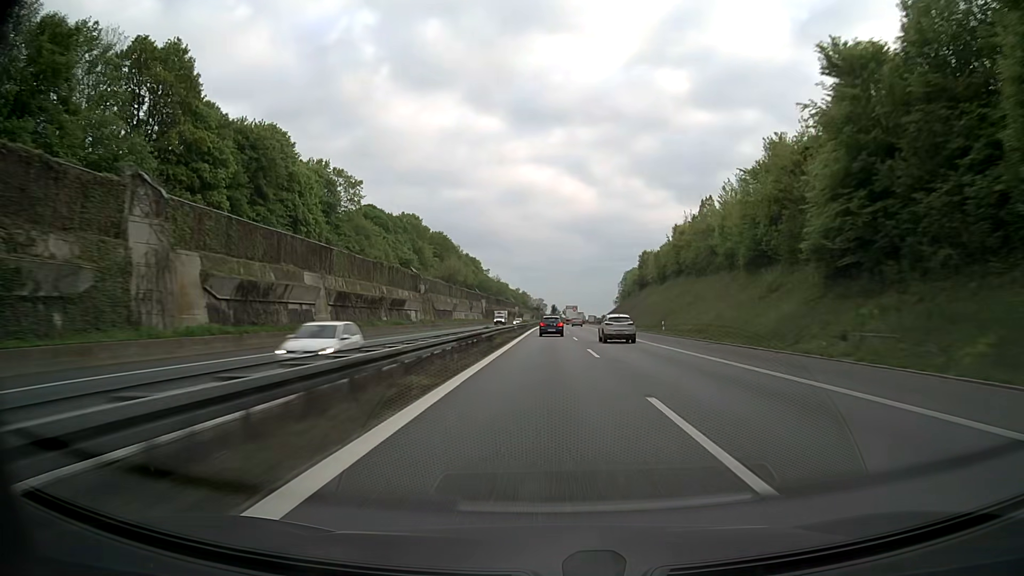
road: motorway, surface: asphalt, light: Day
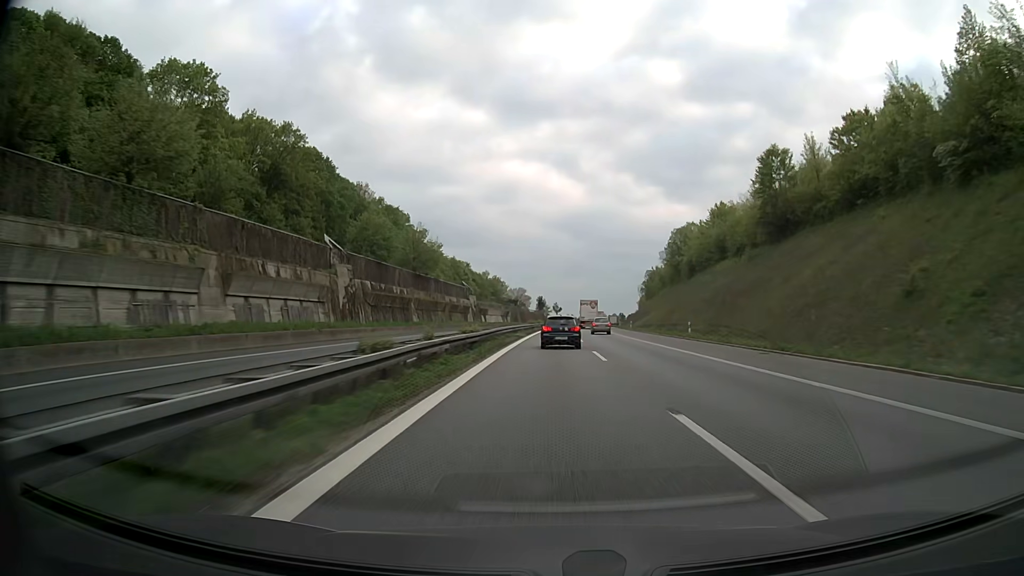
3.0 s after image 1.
(+0.8, +109.0) m; +1°
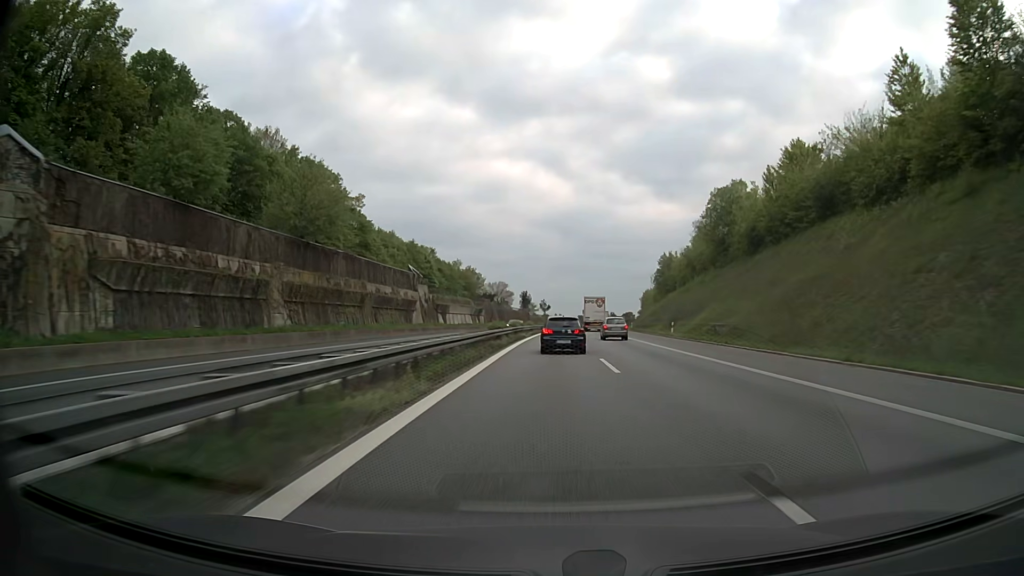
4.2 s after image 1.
(+0.5, +40.1) m; +1°
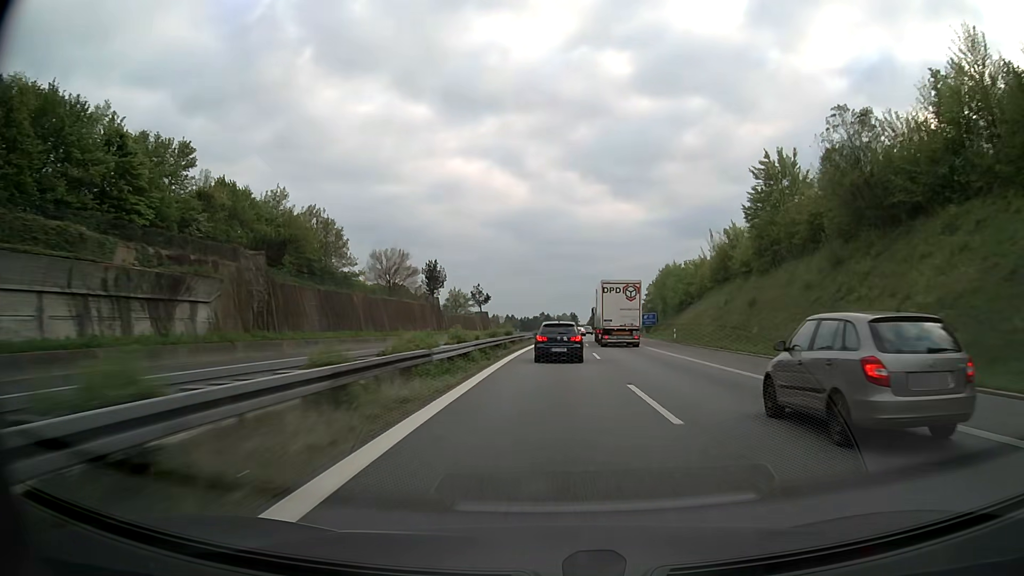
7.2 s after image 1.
(+3.0, +97.6) m; +4°
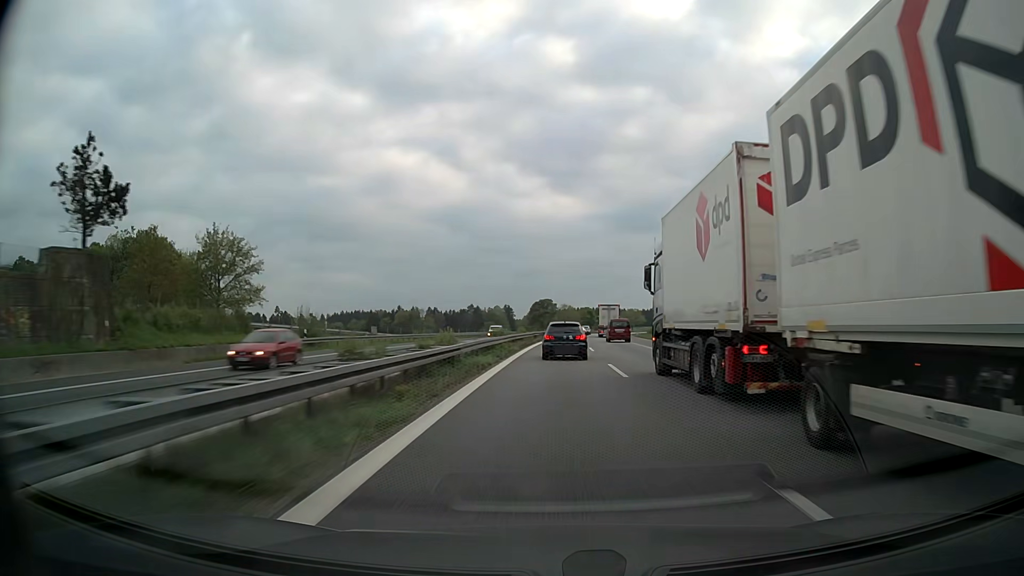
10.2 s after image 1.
(+4.6, +100.1) m; +5°
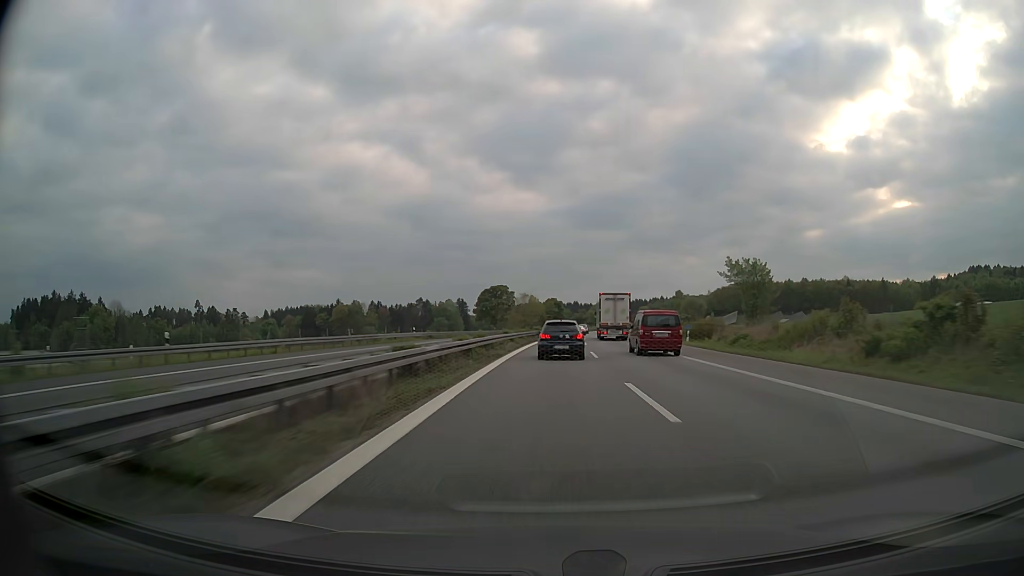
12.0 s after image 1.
(+1.8, +62.6) m; +3°
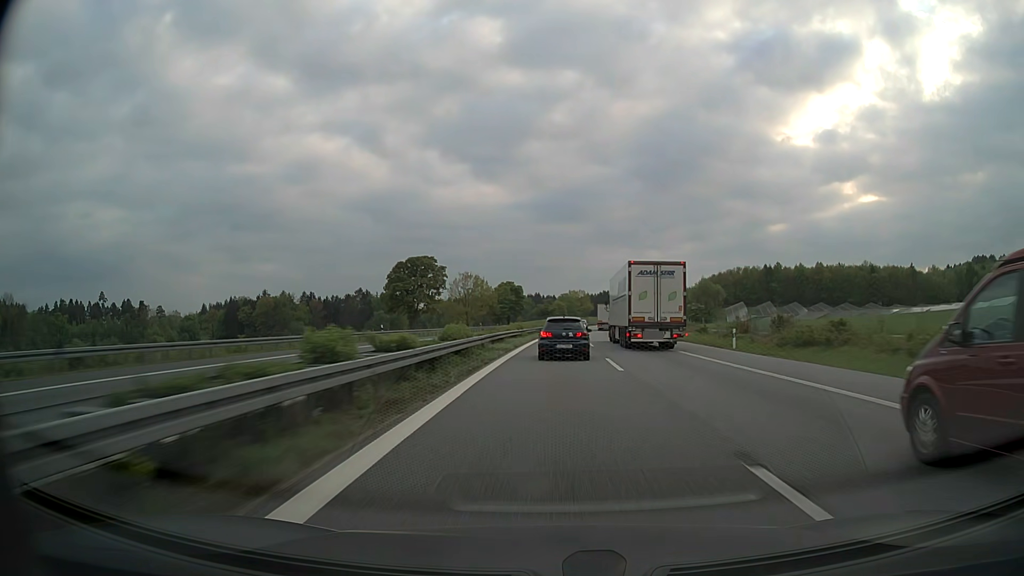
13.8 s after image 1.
(+1.7, +63.0) m; +3°
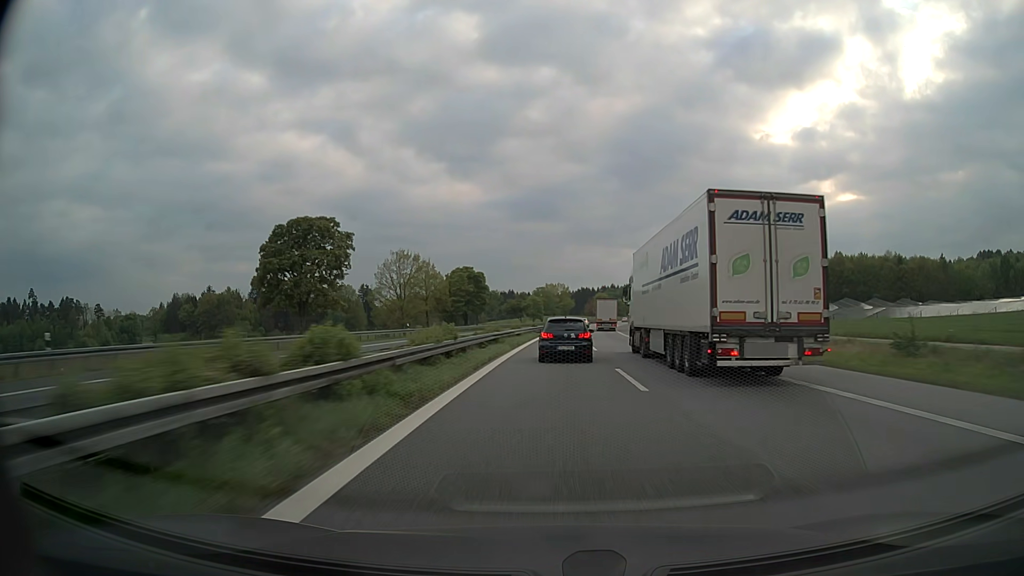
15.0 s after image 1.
(+0.9, +41.3) m; +2°
(0, +10) (0, +20) (0, +30) (+1, +40) (+1, +50) (+2, +60) (+2, +70) (+3, +80) (+4, +90) (+4, +100) m
